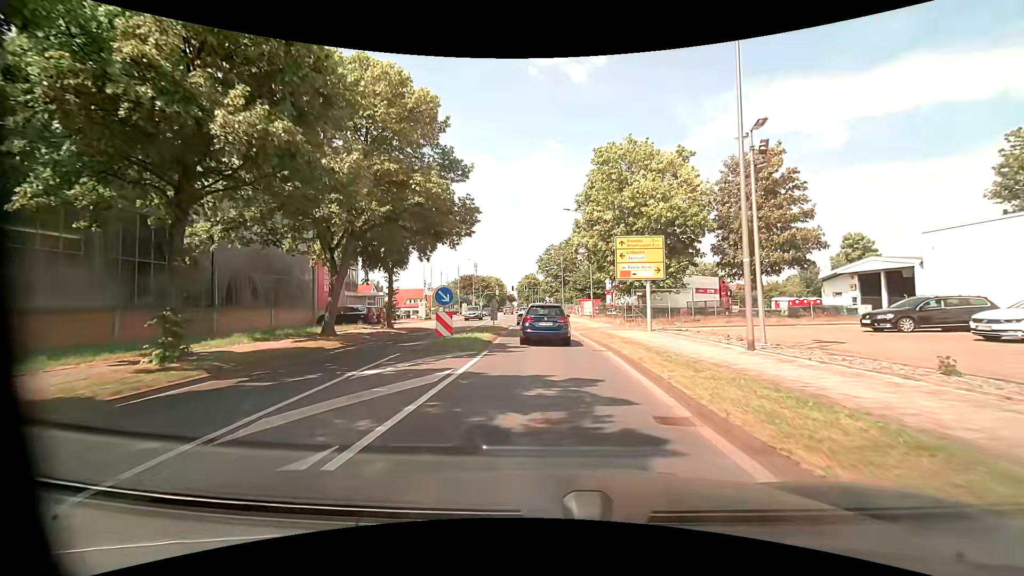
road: tertiary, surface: asphalt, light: Day
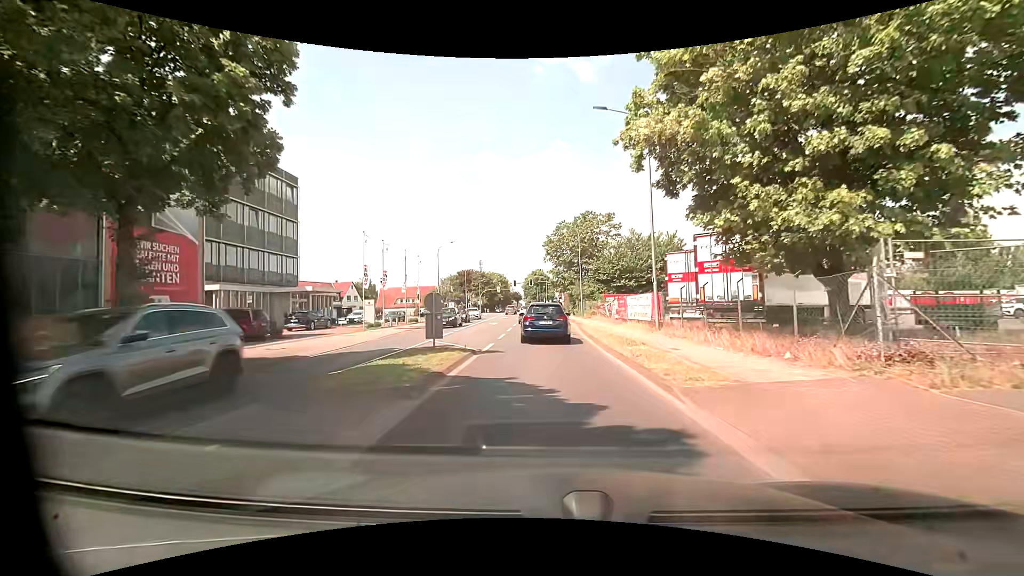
(-0.3, +21.5) m; -1°
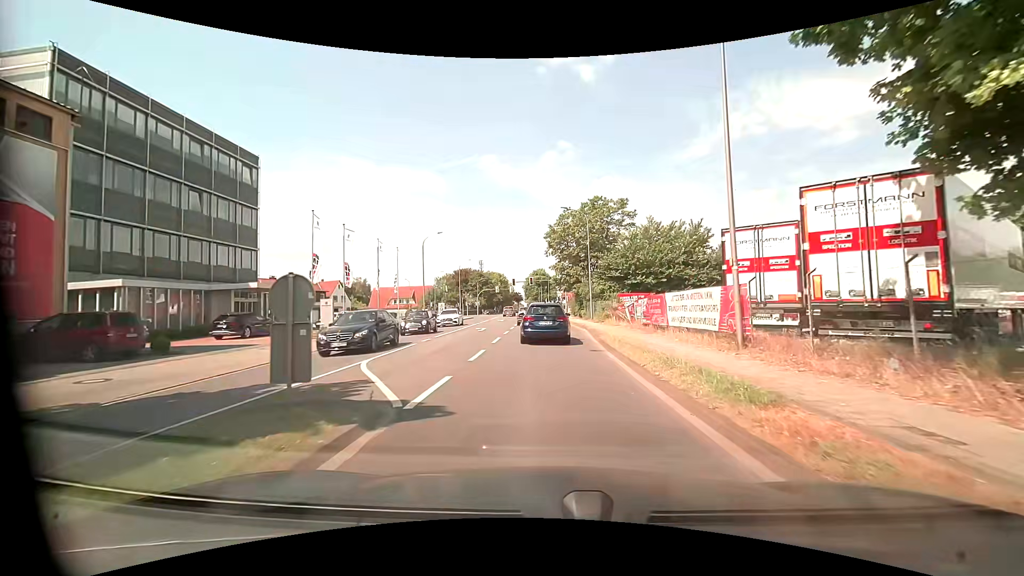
(-0.1, +8.4) m; -1°
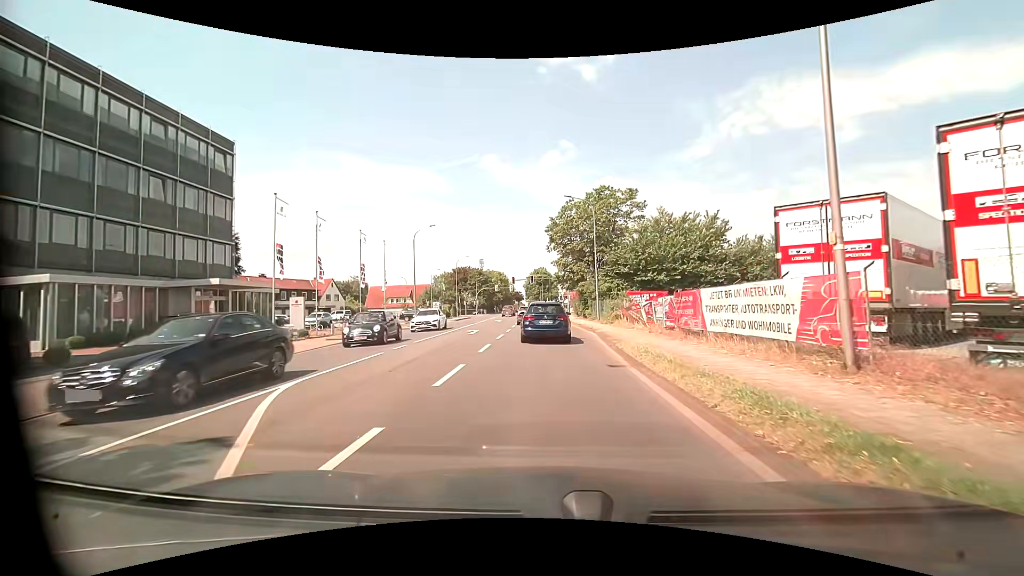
(0.0, +4.2) m; 0°
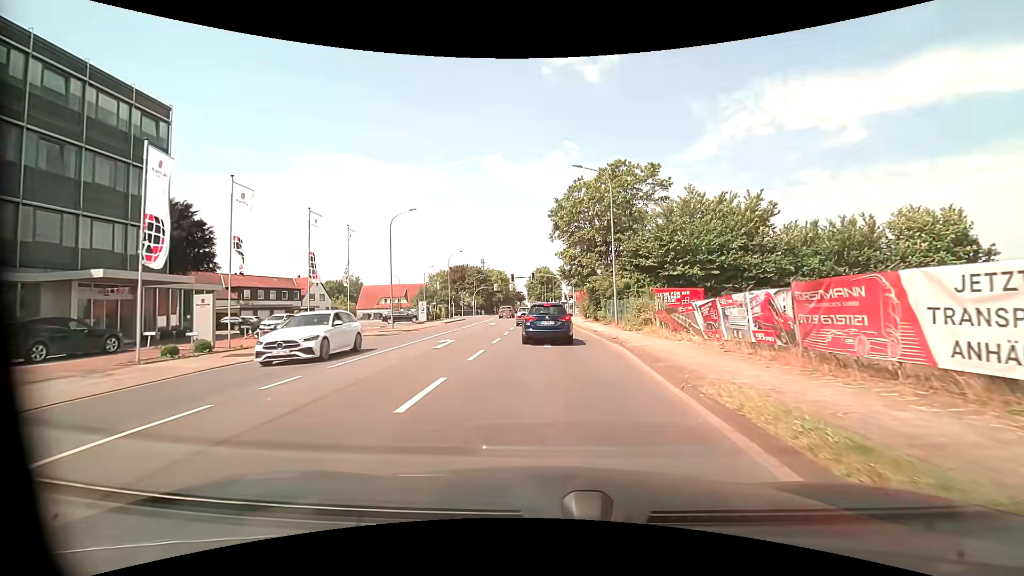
(0.0, +8.2) m; 0°
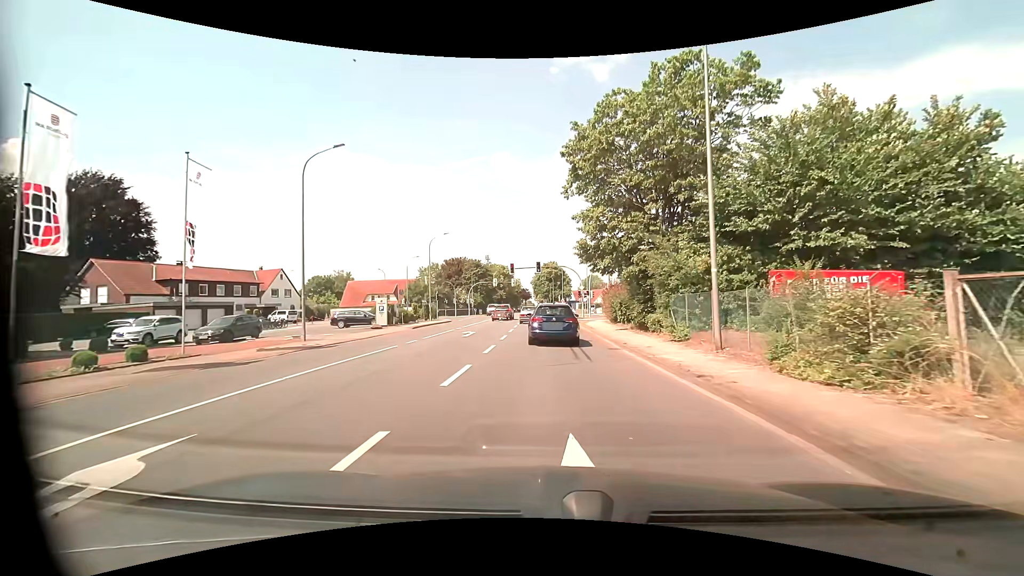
(0.0, +15.9) m; 0°
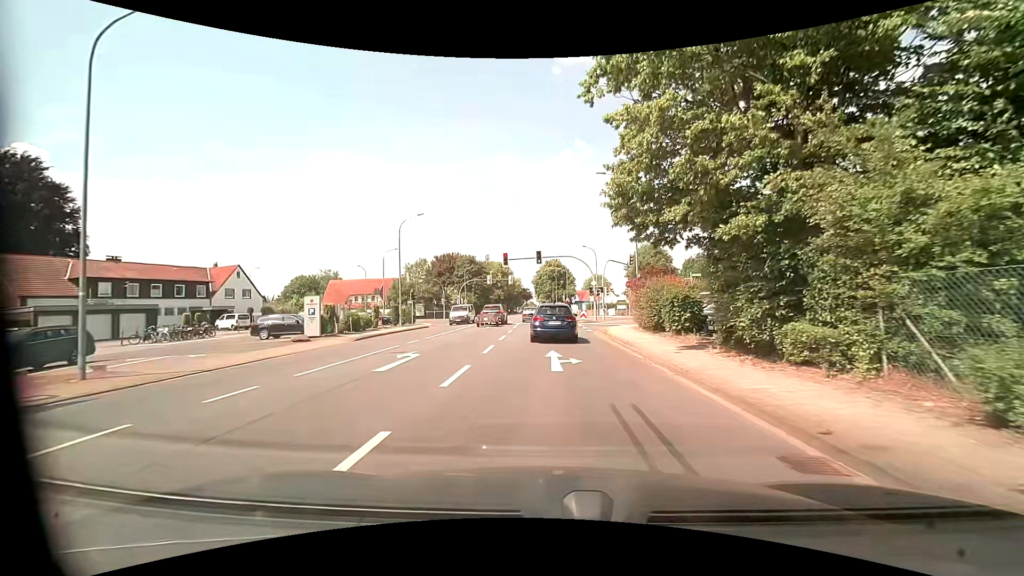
(-0.2, +12.1) m; -1°
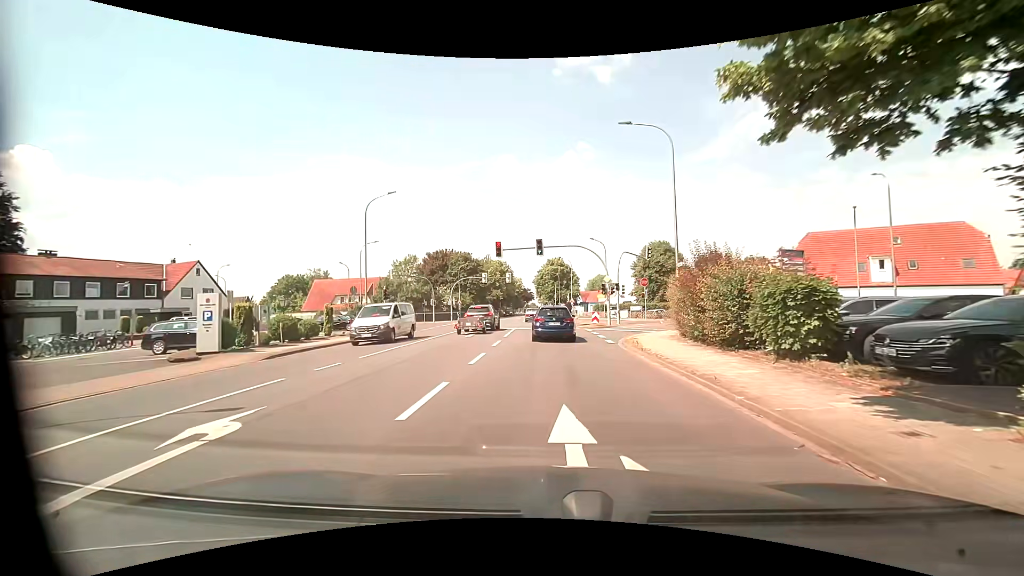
(0.0, +8.7) m; 0°
(0, +10) (0, +20) (0, +30) (0, +40) (-1, +50) (-1, +60) (-1, +70) (-1, +80) (-1, +90) (-2, +100) m
